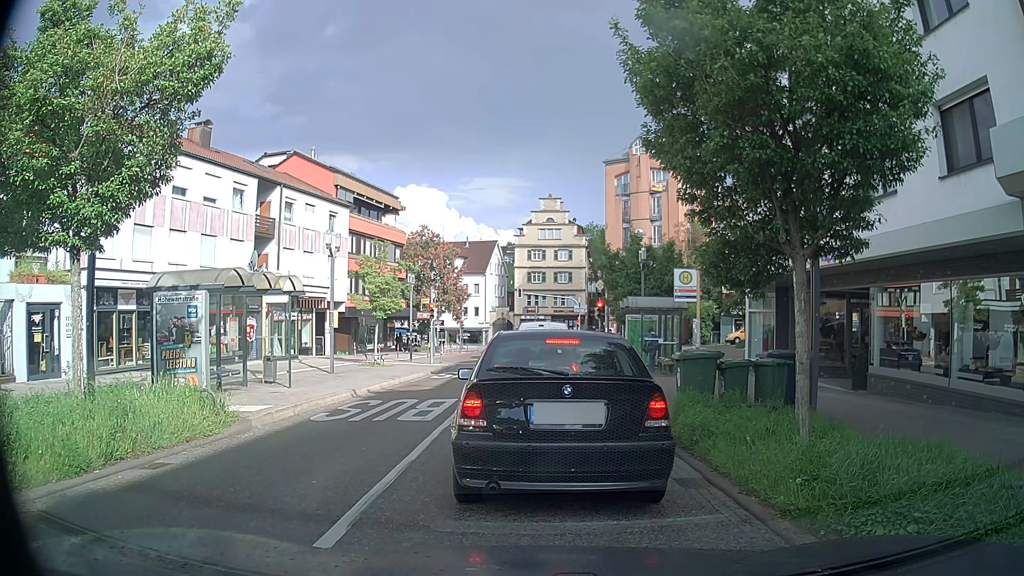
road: secondary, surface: asphalt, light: Day
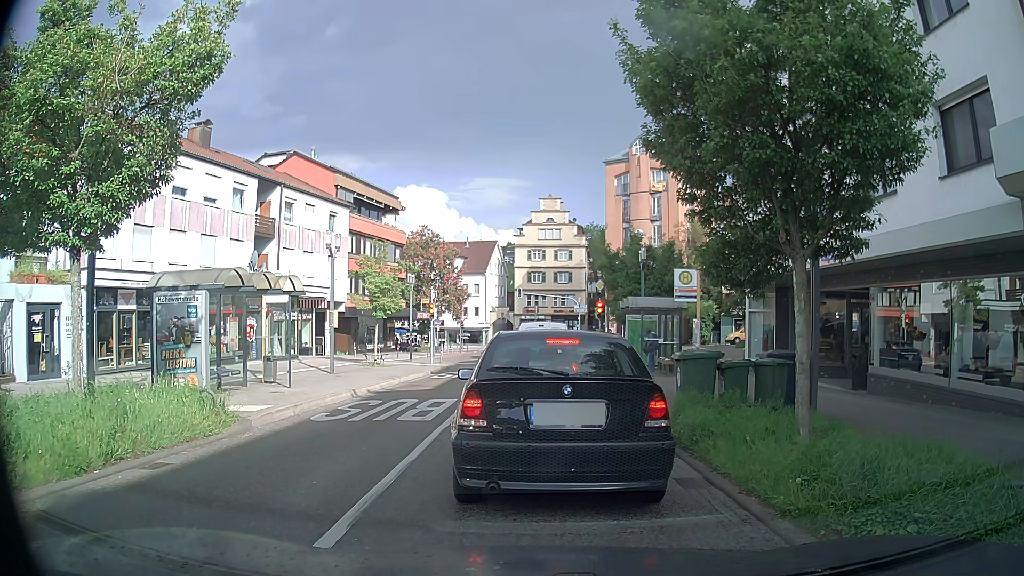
(0.0, 0.0) m; 0°
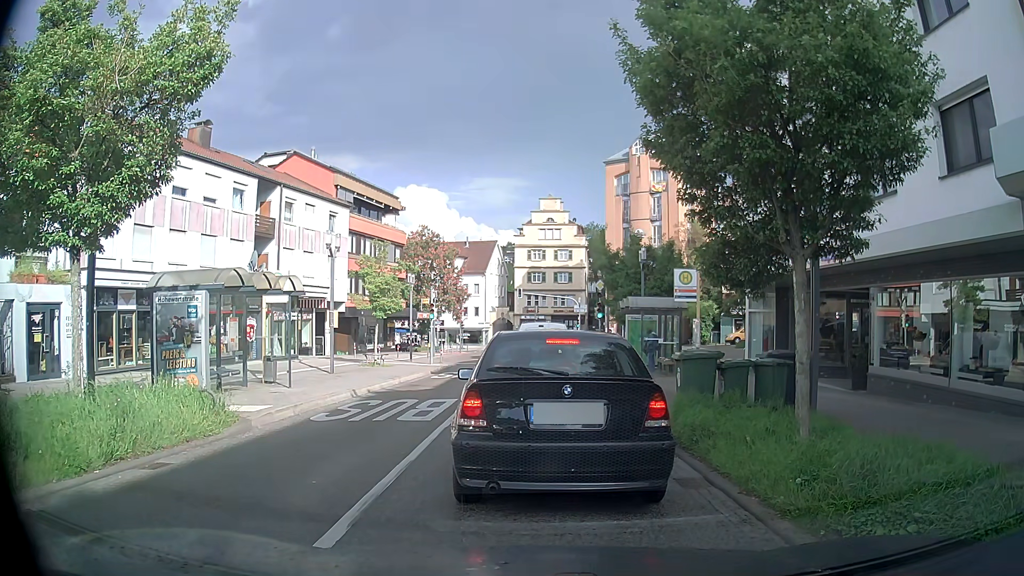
(0.0, 0.0) m; 0°
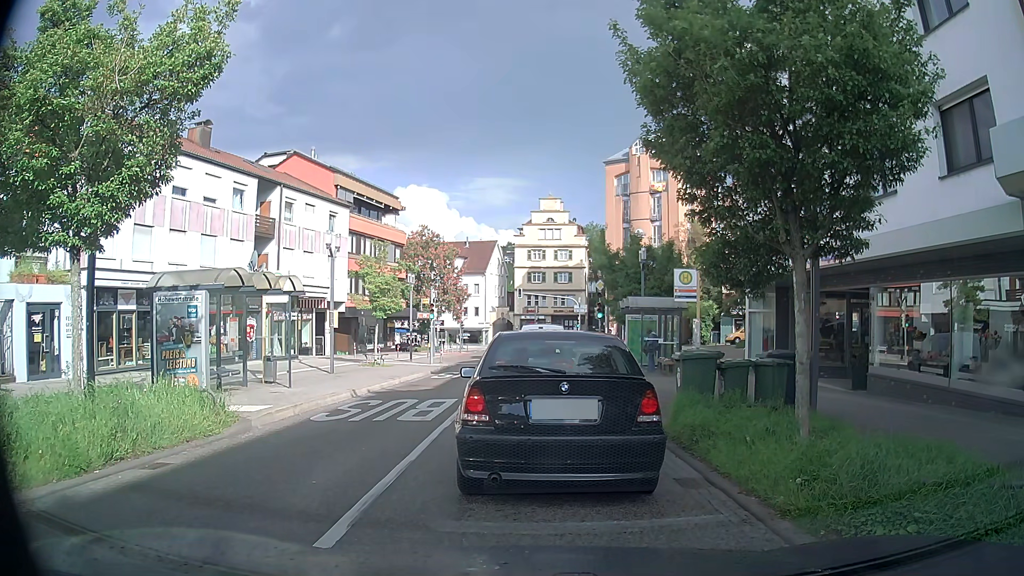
(0.0, 0.0) m; 0°
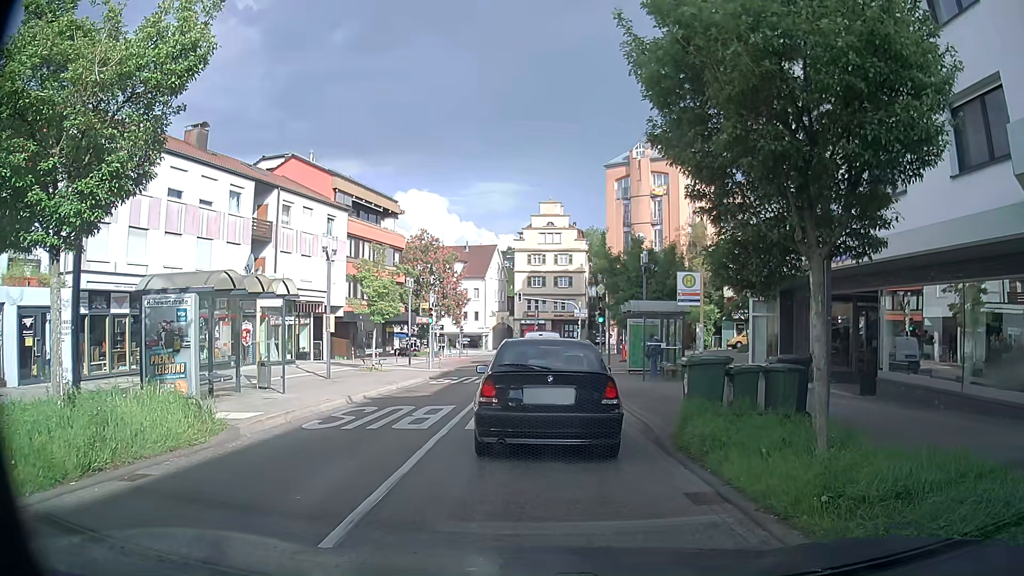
(0.0, +0.5) m; 0°
